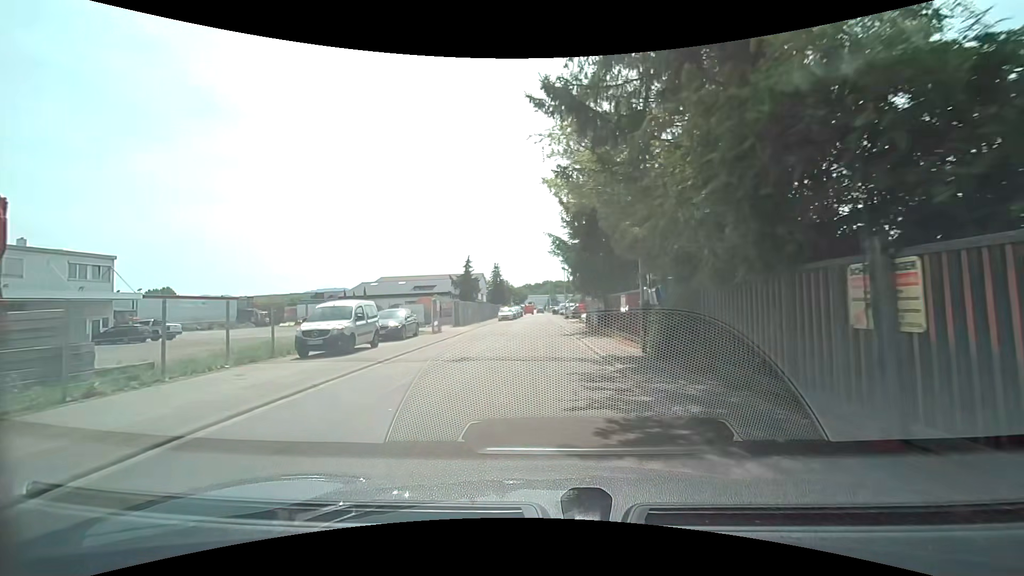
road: residential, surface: asphalt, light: Day
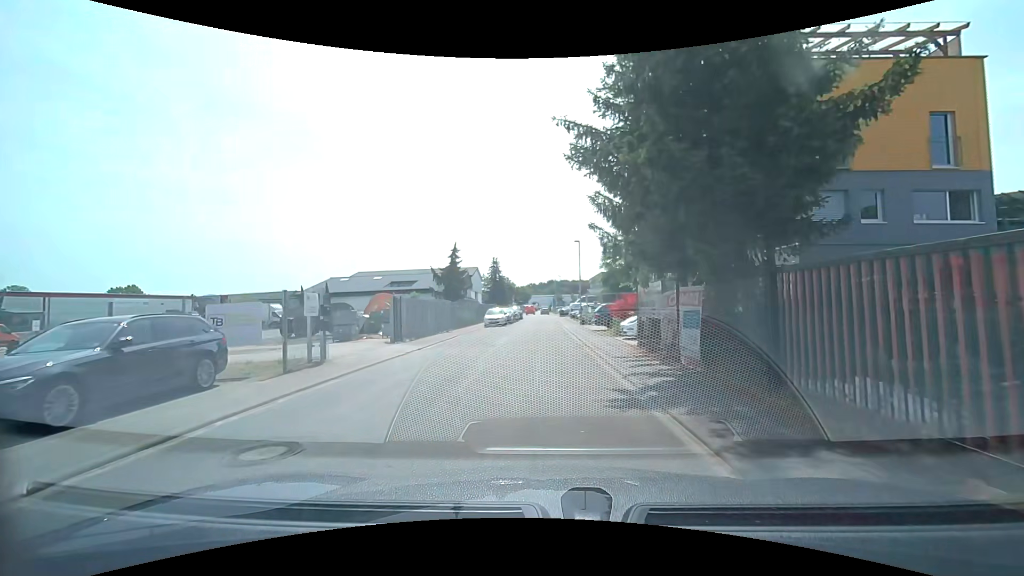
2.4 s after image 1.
(-0.3, +16.7) m; -2°
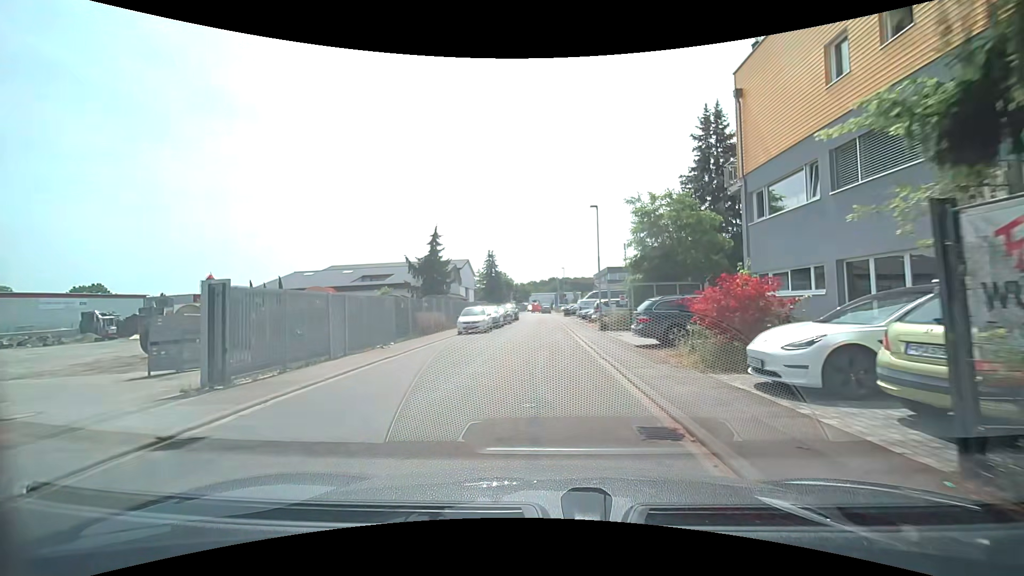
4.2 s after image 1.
(+0.2, +12.4) m; +1°
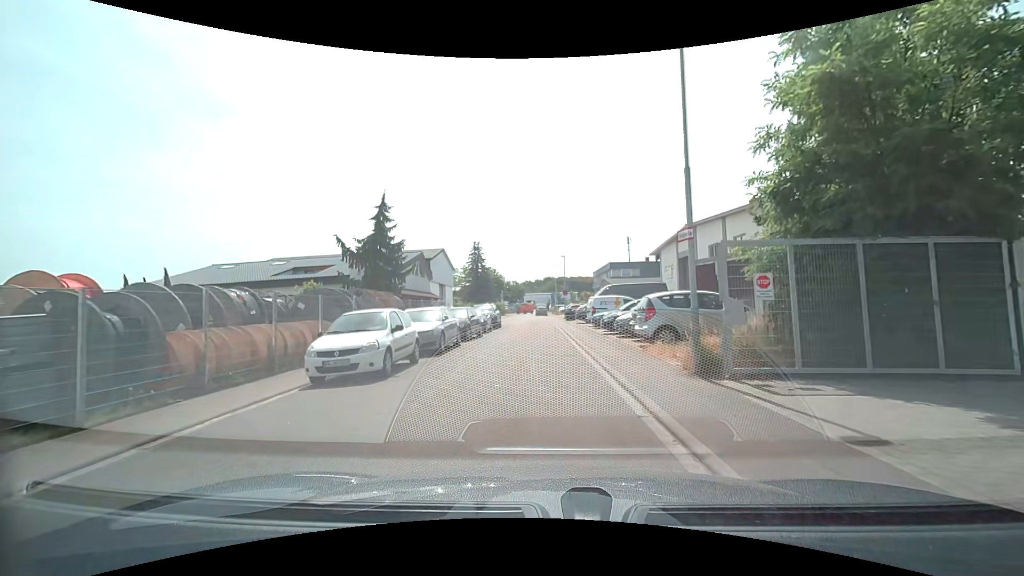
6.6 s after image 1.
(-0.1, +16.3) m; +1°
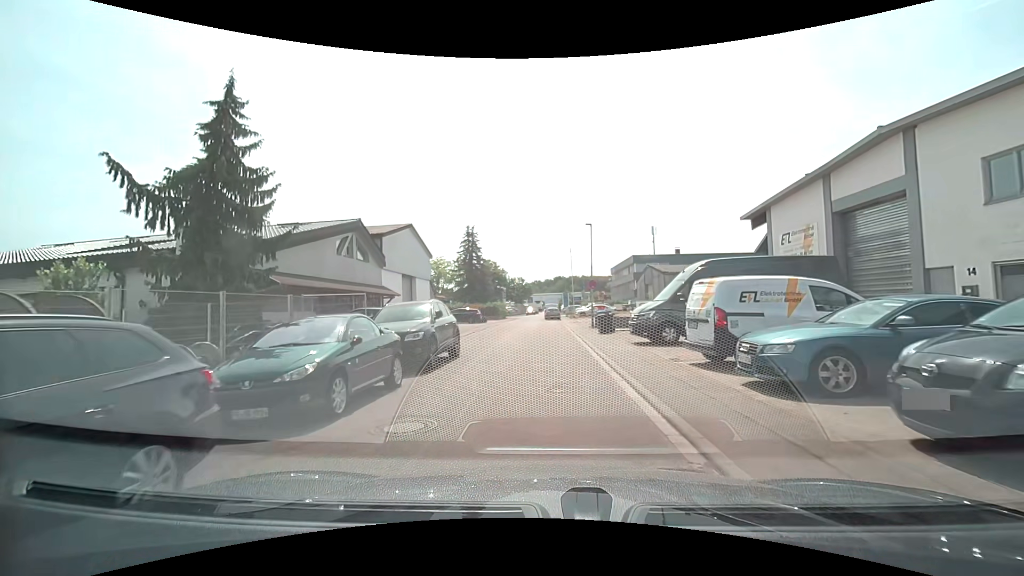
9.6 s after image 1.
(-0.4, +20.1) m; -3°
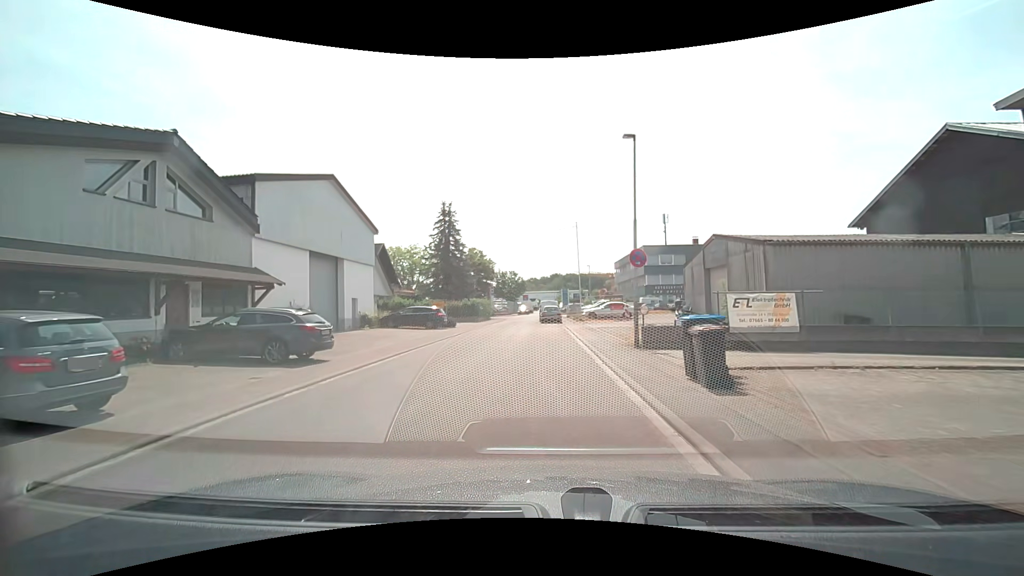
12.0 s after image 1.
(+0.3, +16.0) m; +2°
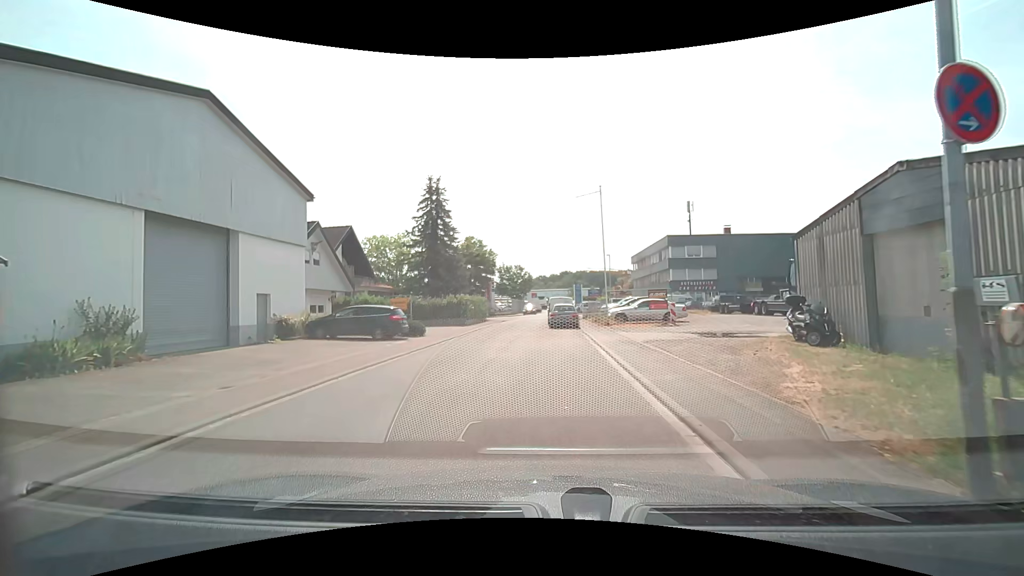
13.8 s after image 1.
(-0.1, +11.5) m; -1°
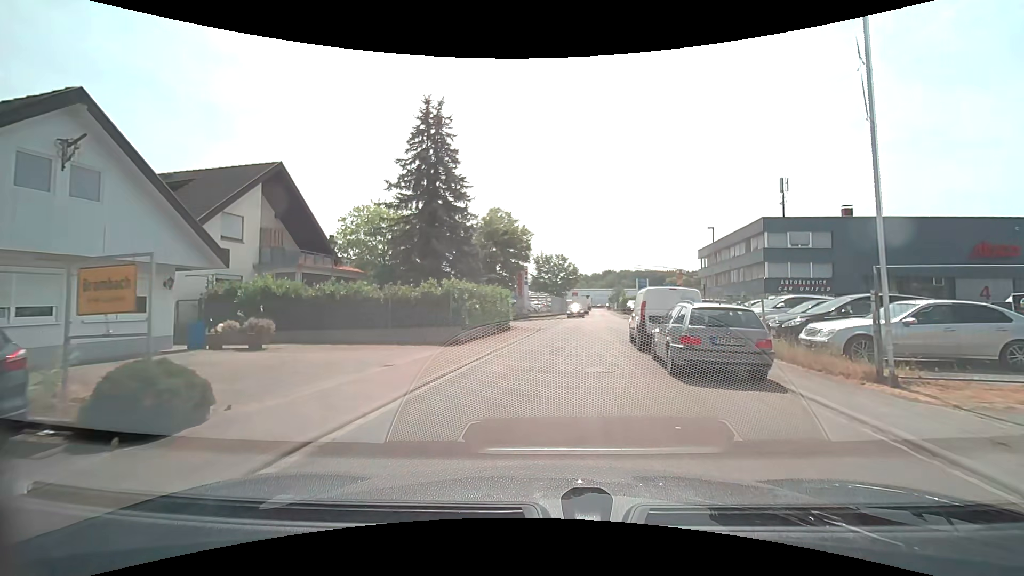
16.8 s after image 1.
(-1.2, +18.8) m; -5°
(0, +10) (+1, +20) (+4, +30) (+6, +39) (+7, +49) (+7, +59) (+9, +69) (+10, +79) (+11, +89) (+12, +99) m
